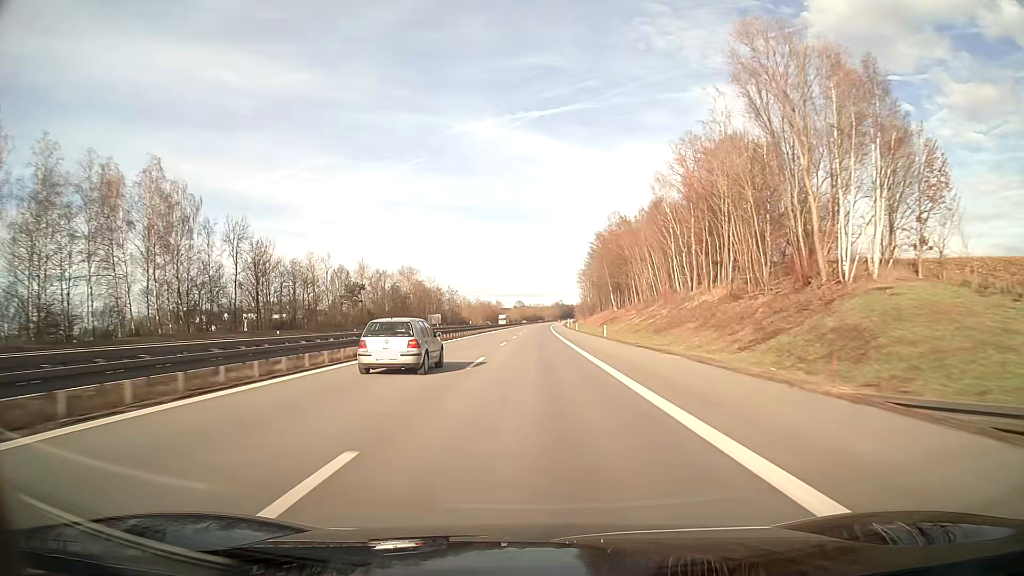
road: motorway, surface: asphalt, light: Day
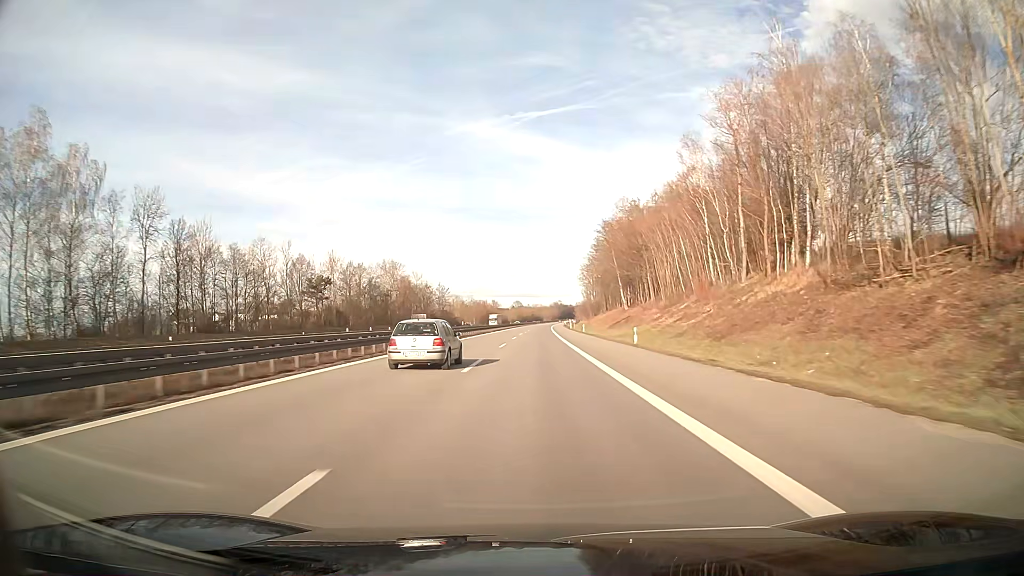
(0.0, +19.0) m; 0°
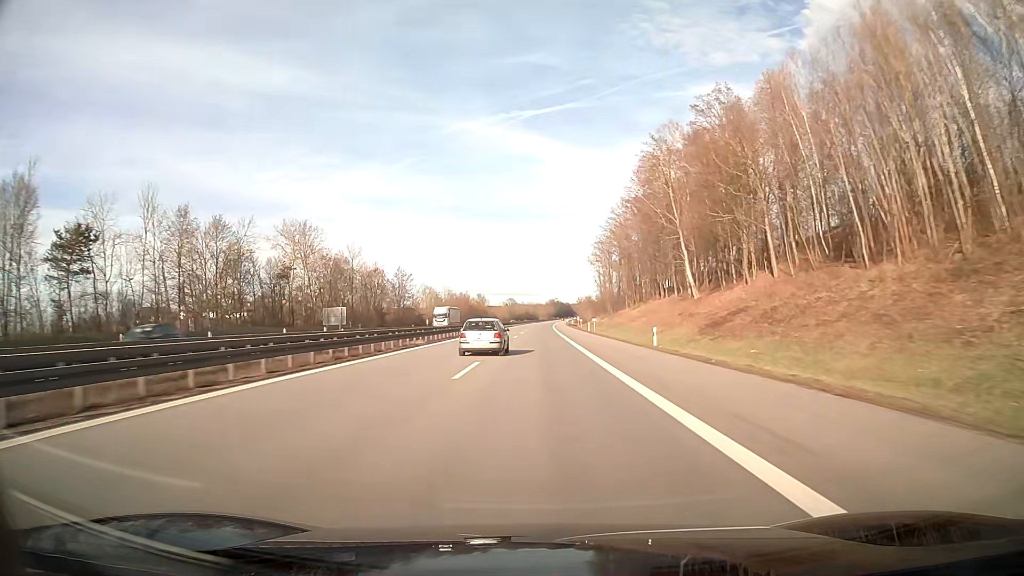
(+0.2, +57.0) m; 0°
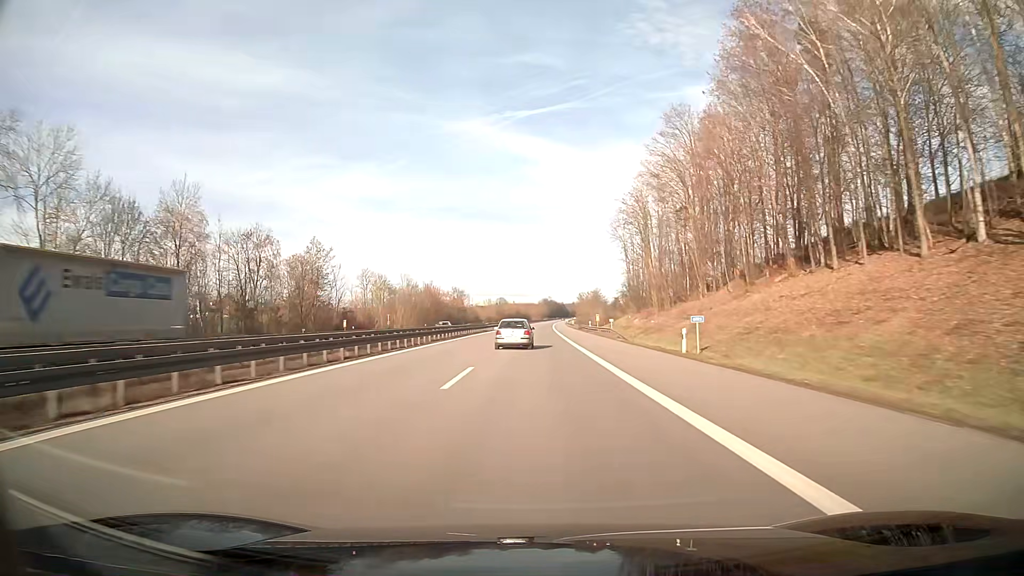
(+0.3, +57.0) m; +1°
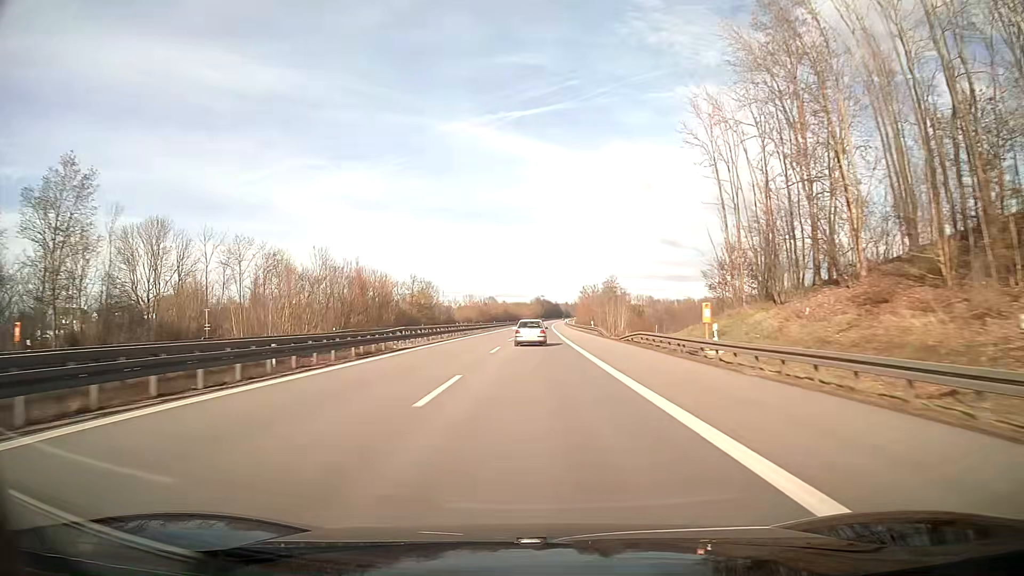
(+0.3, +57.1) m; +1°
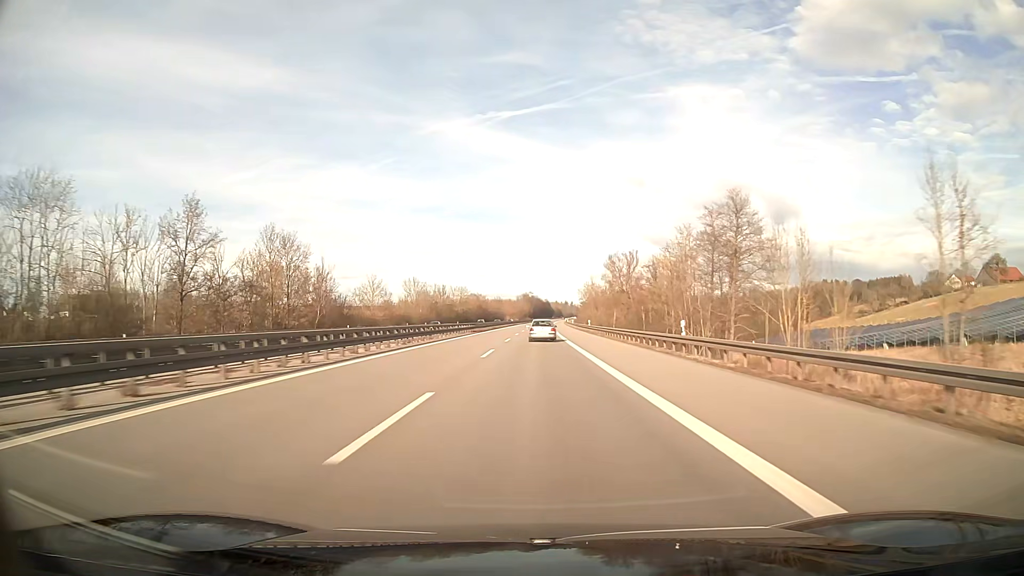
(+0.8, +95.1) m; +1°
